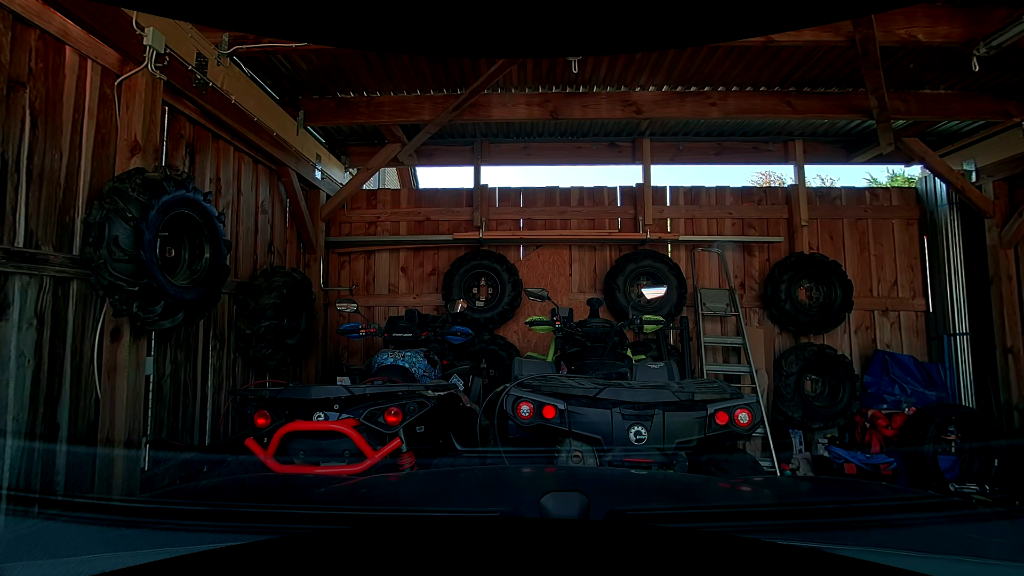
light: Day
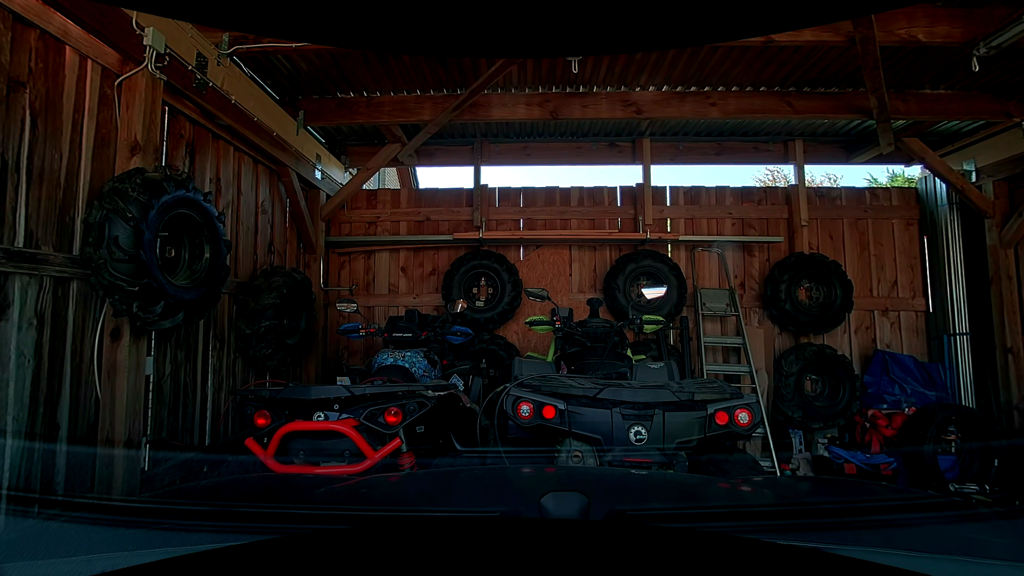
(0.0, 0.0) m; 0°
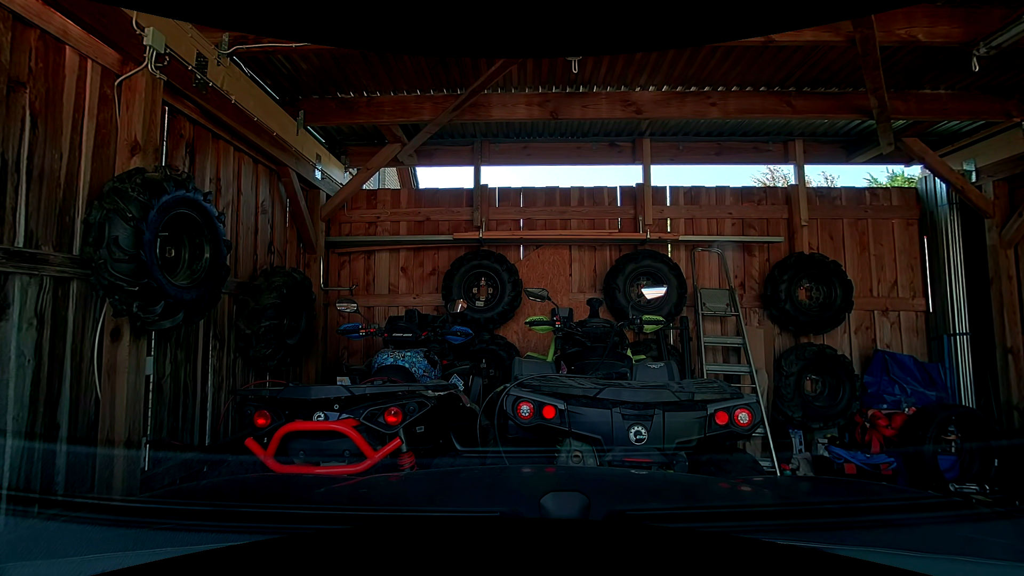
(0.0, 0.0) m; 0°
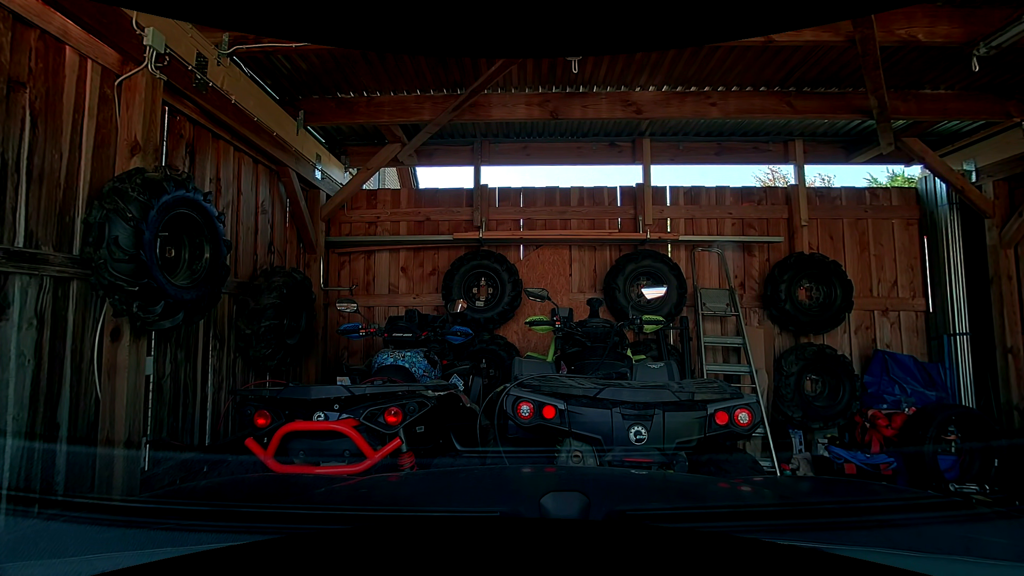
(0.0, 0.0) m; 0°
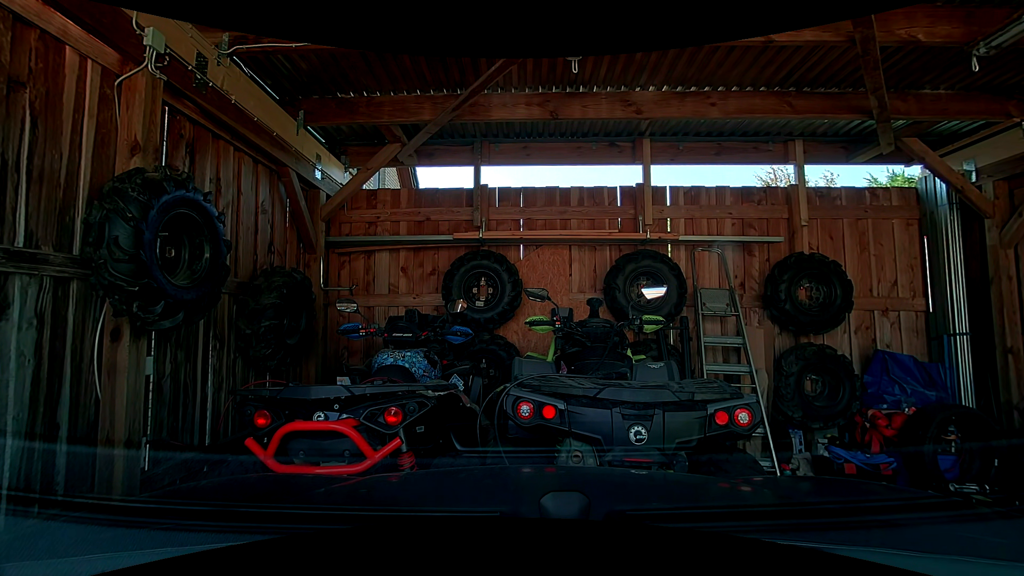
(0.0, 0.0) m; 0°
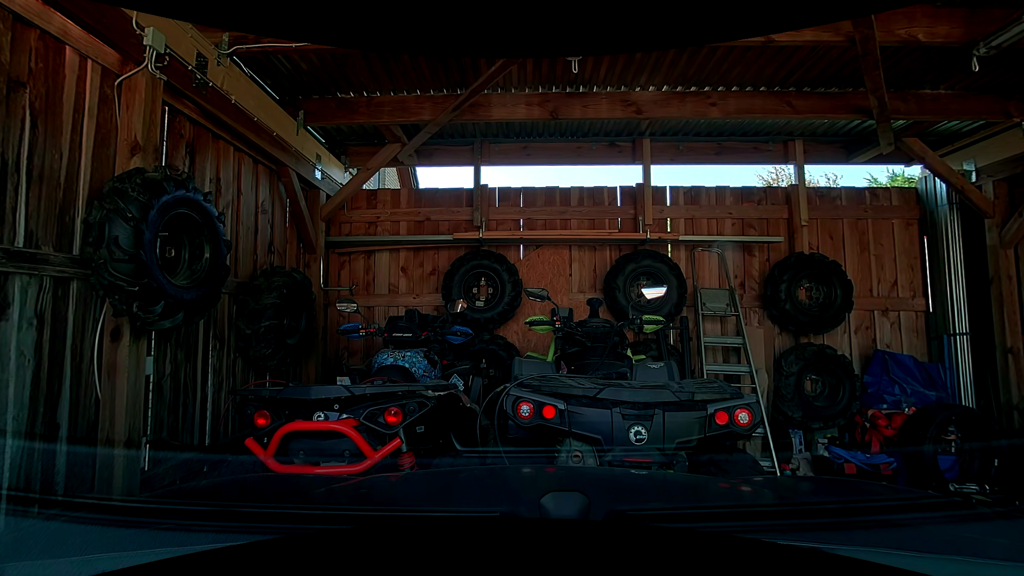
(0.0, 0.0) m; 0°
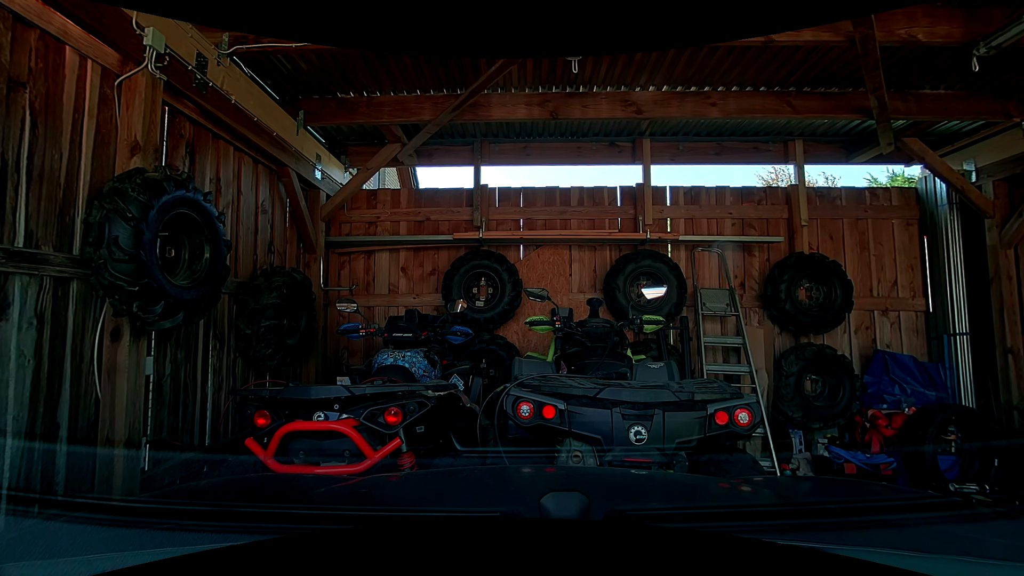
(0.0, 0.0) m; 0°
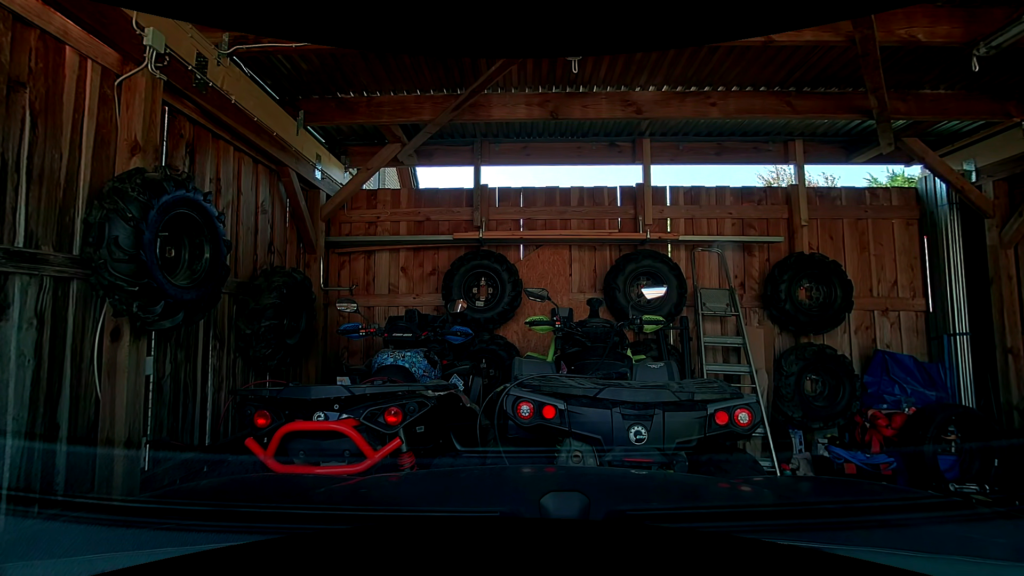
(0.0, 0.0) m; 0°
